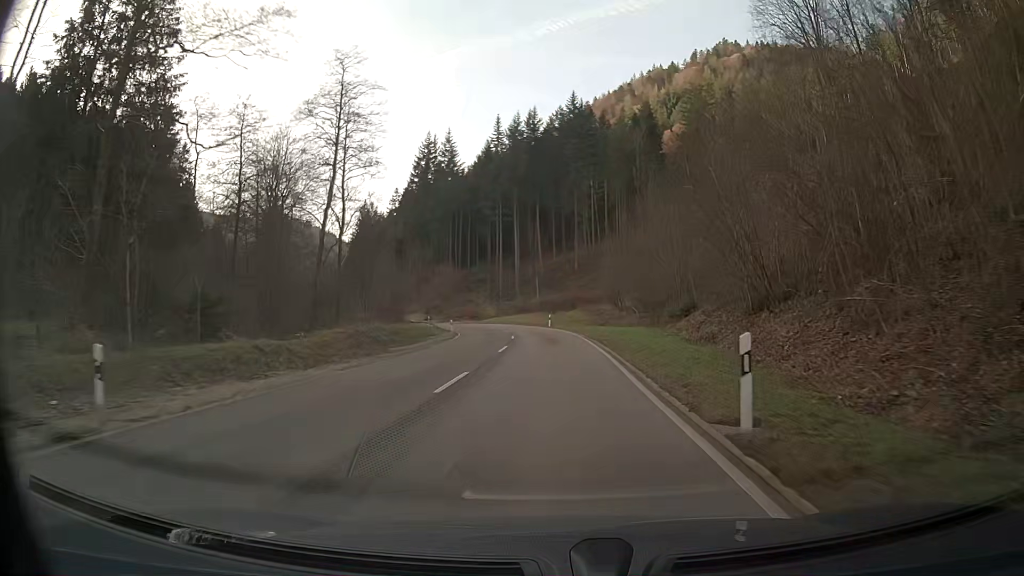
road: secondary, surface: asphalt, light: Day
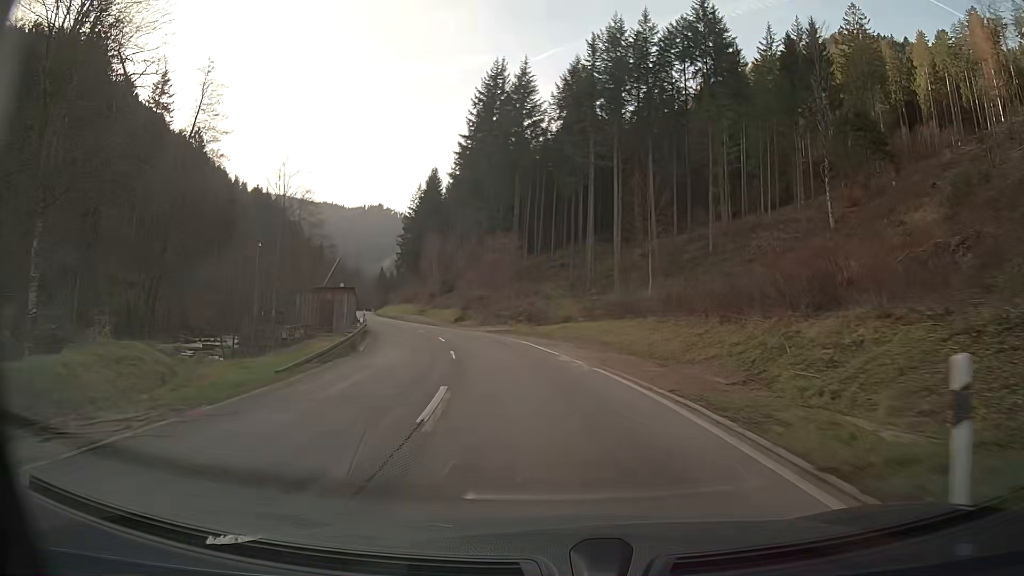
(-3.2, +51.7) m; -10°
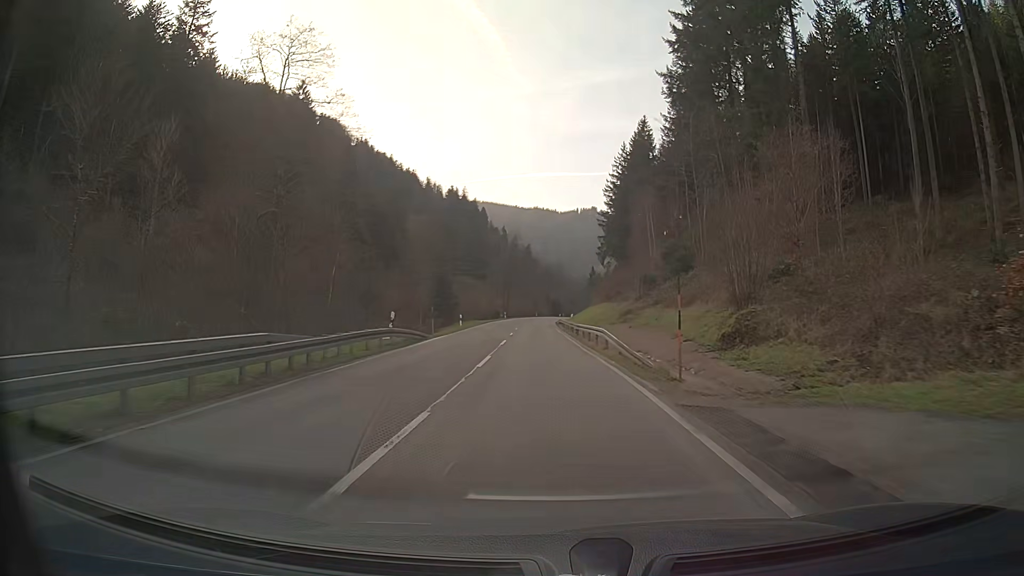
(-8.5, +50.8) m; -17°
(0, +10) (0, +20) (-1, +30) (-1, +40) (-1, +50) (-1, +60) (-1, +70) (-1, +80) (-1, +90) (-1, +100) m
